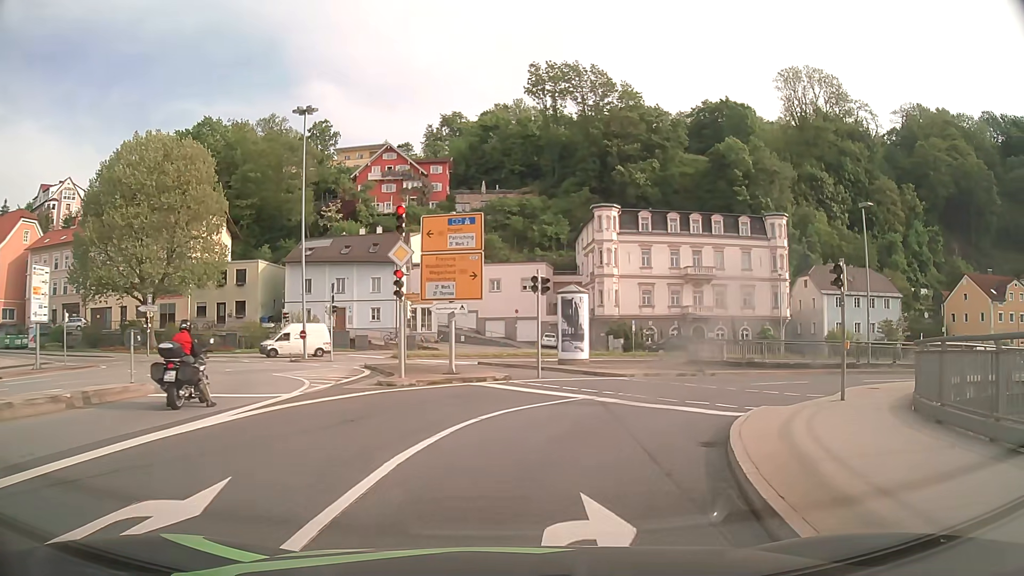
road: primary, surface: asphalt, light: Day
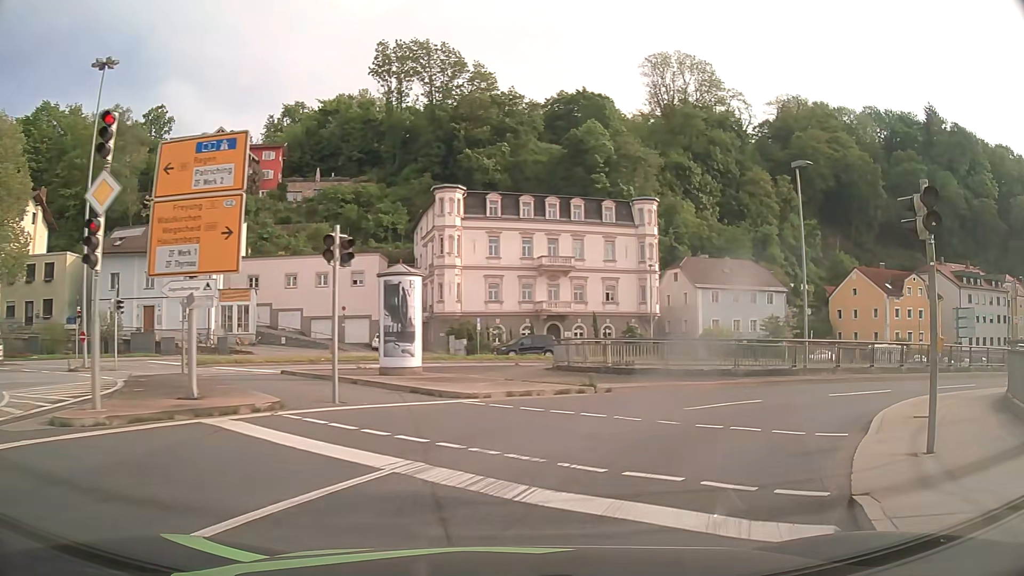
(+0.9, +8.6) m; +14°
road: primary_link
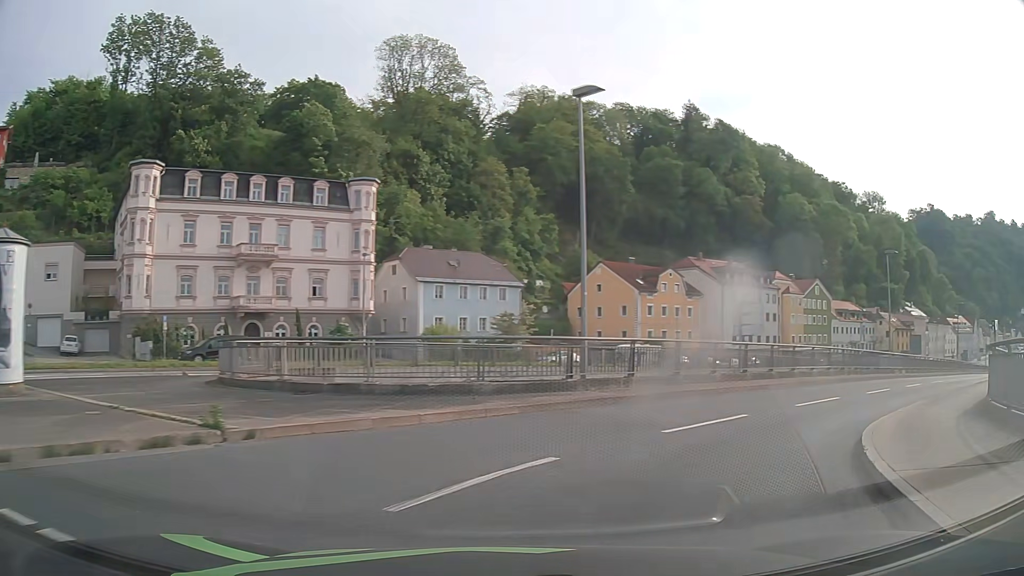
(+1.5, +8.0) m; +24°
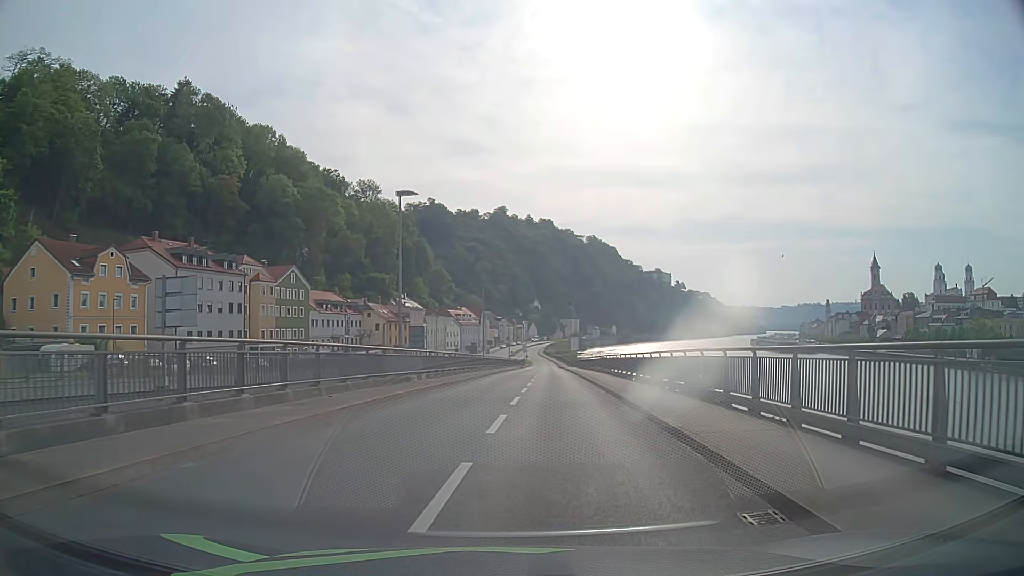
(+7.0, +15.1) m; +44°
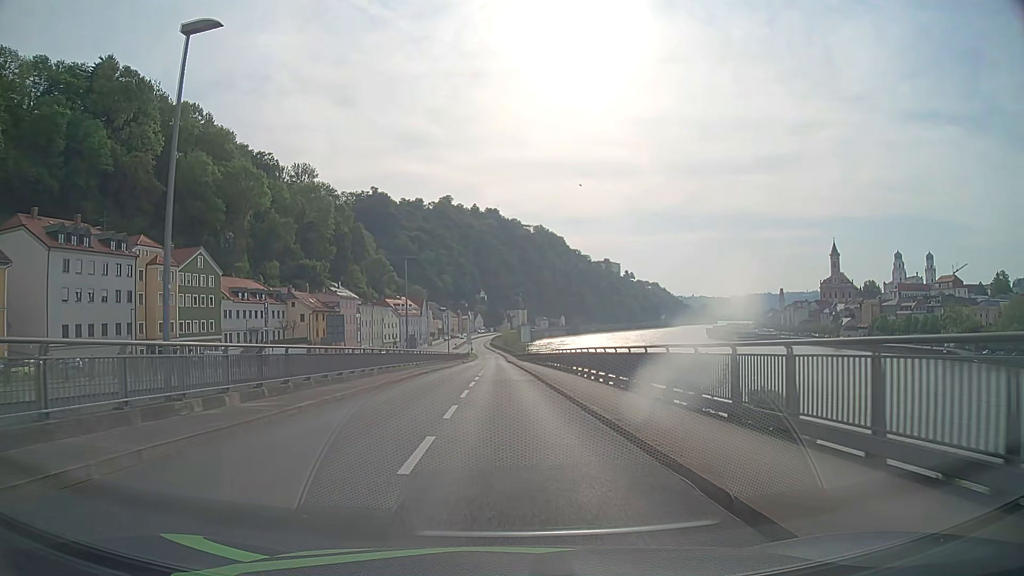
(+0.9, +15.9) m; +4°
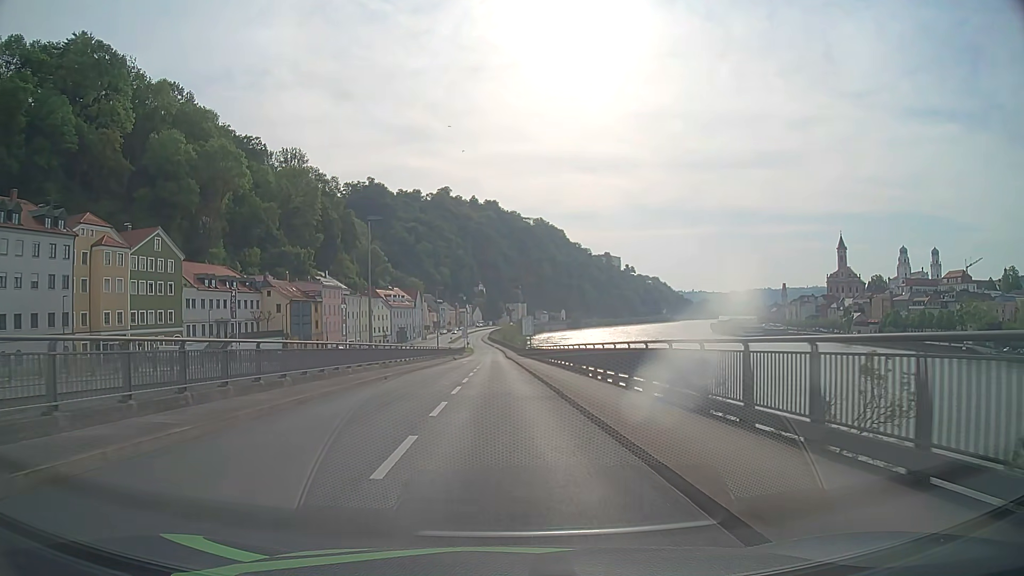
(0.0, +12.7) m; 0°
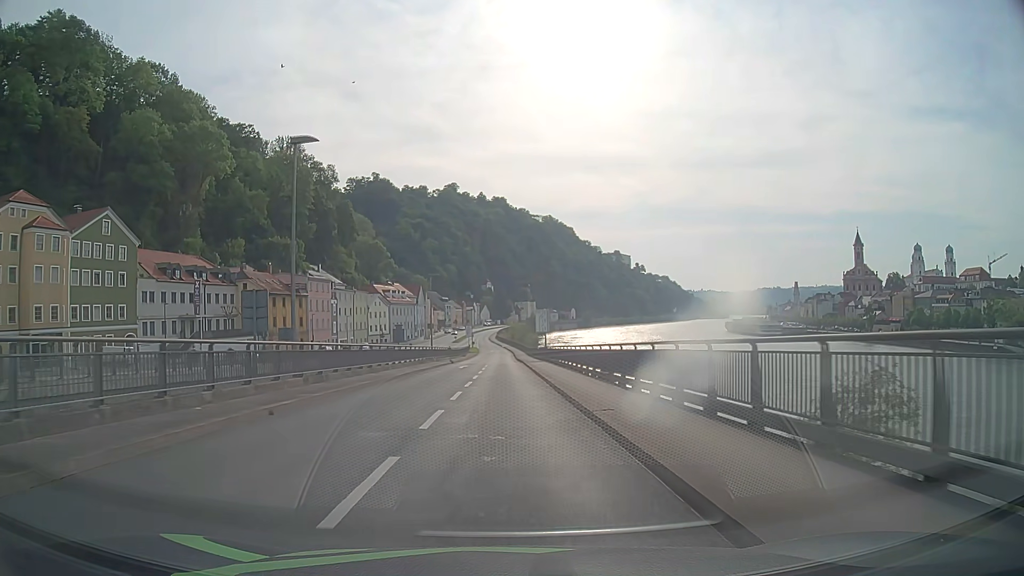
(-0.1, +14.1) m; -1°
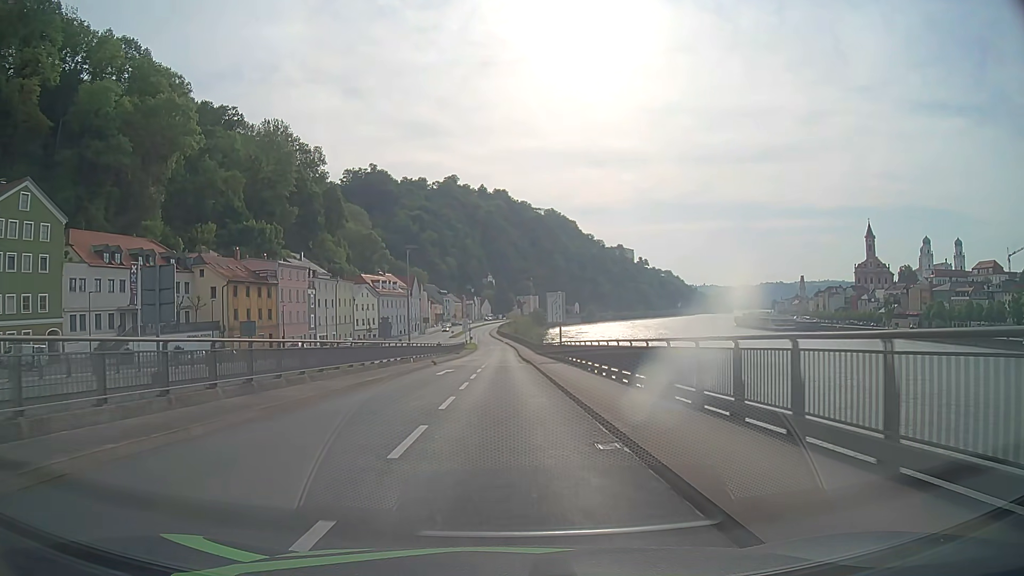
(0.0, +15.1) m; 0°
(0, +10) (0, +20) (0, +30) (0, +40) (0, +50) (0, +60) (0, +70) (0, +80) (0, +90) (0, +100) m
